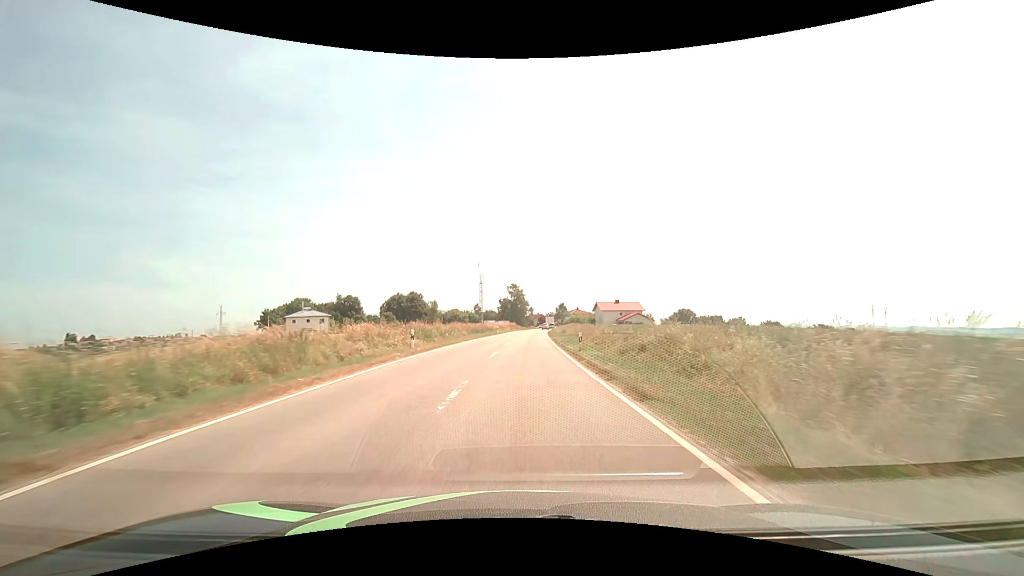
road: tertiary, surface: asphalt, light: Day
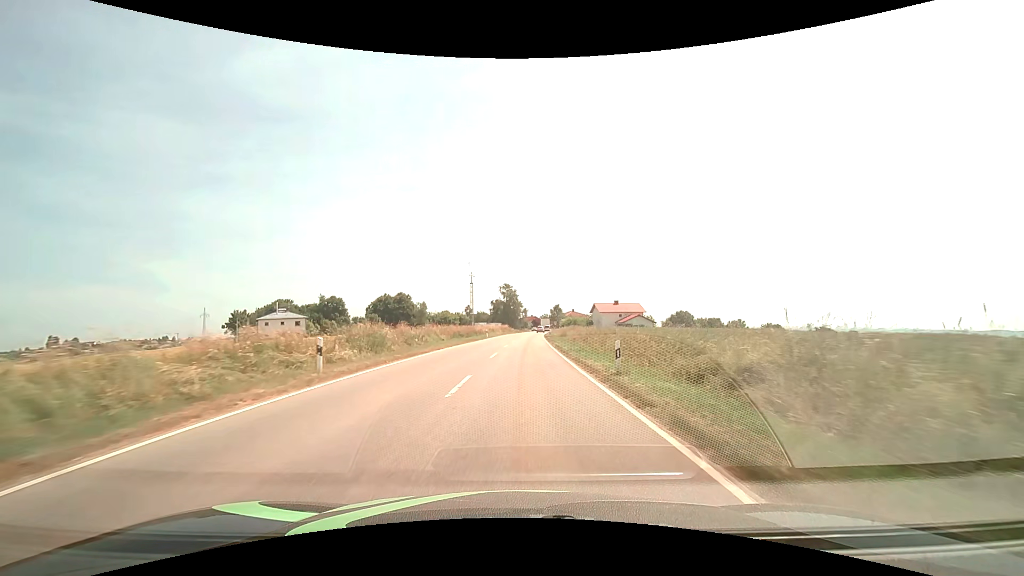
(+0.1, +10.0) m; +1°
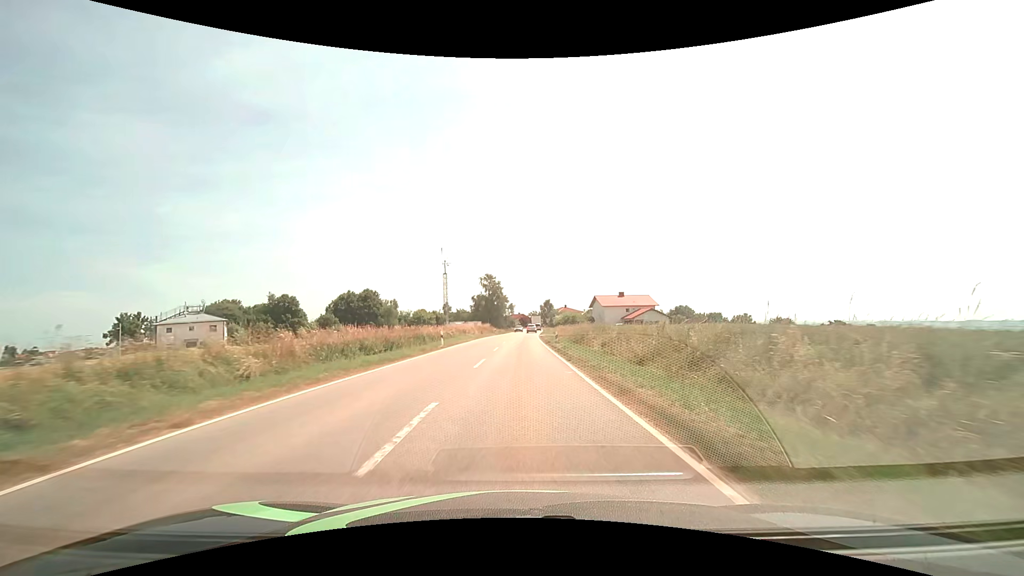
(+0.3, +27.6) m; +1°
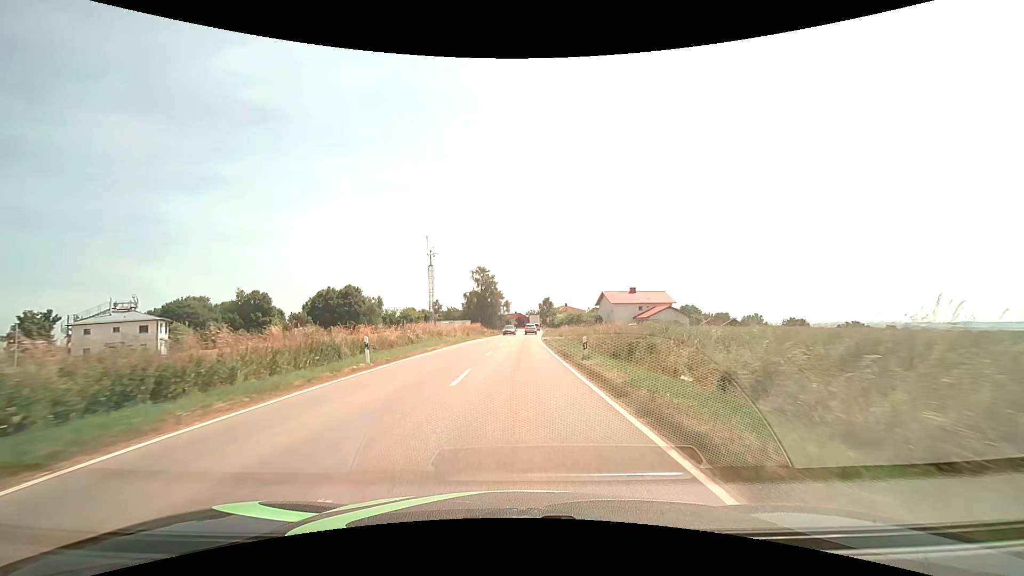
(+0.1, +16.1) m; 0°
(0, +10) (0, +20) (0, +30) (+1, +40) (+1, +50) (+1, +60) (+1, +70) (+2, +80) (+3, +90) (+3, +100) m
